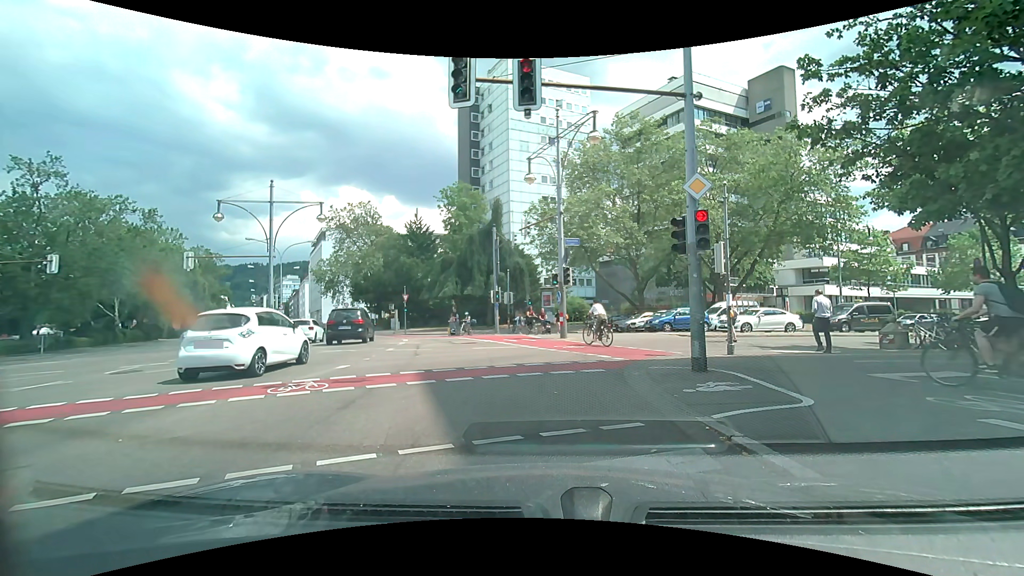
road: secondary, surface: asphalt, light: Day
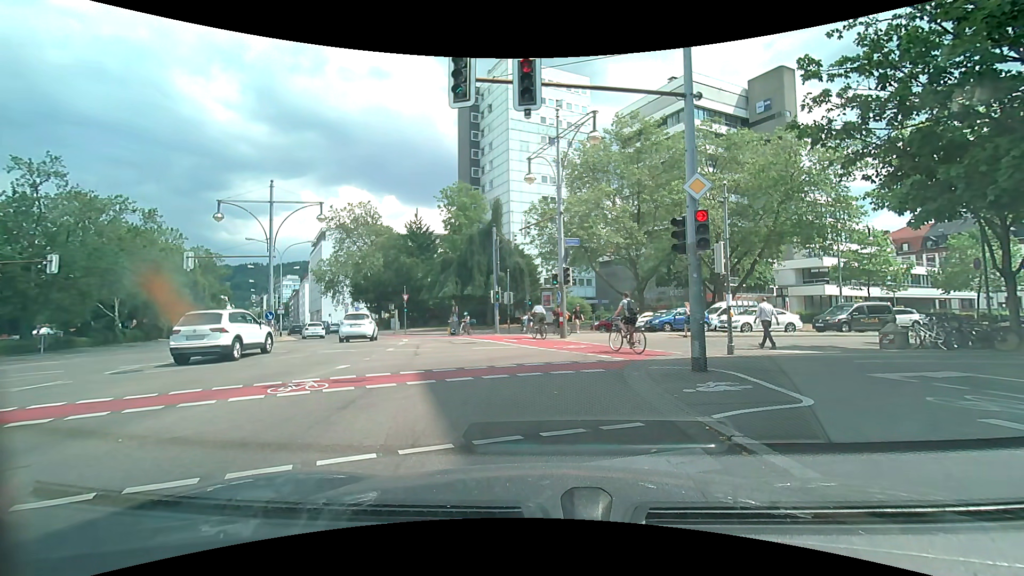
(0.0, 0.0) m; 0°
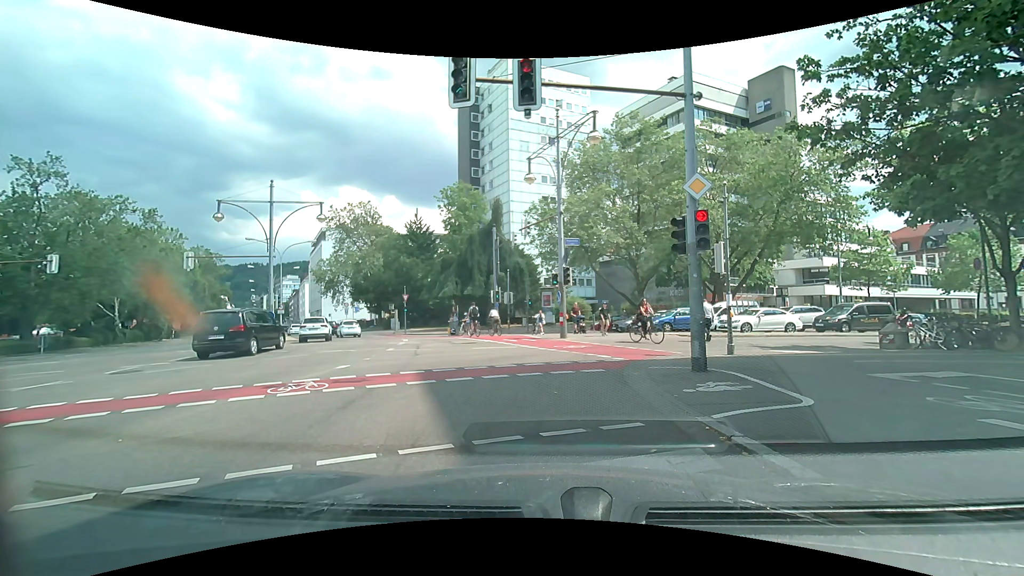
(0.0, 0.0) m; 0°
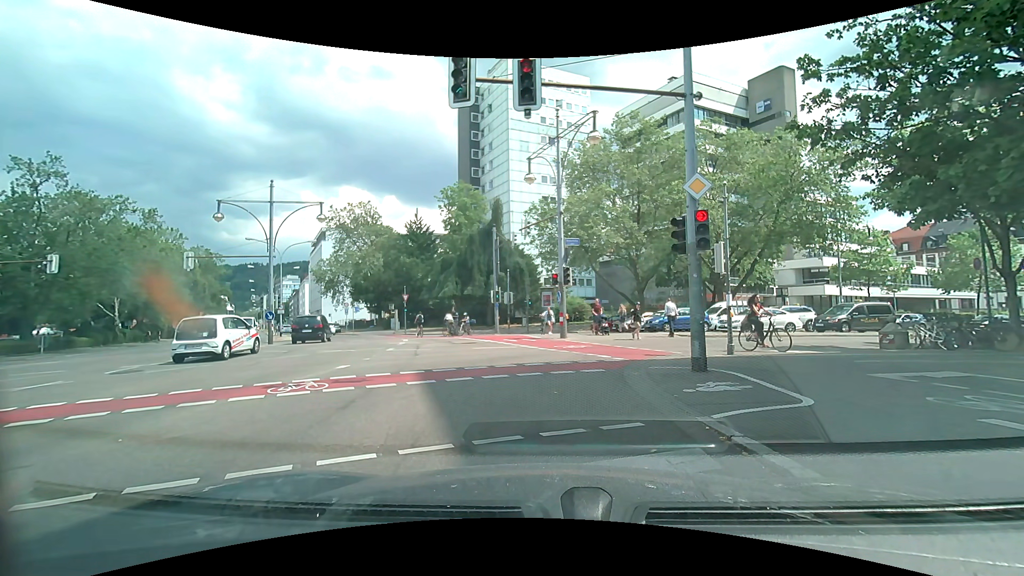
(0.0, 0.0) m; 0°
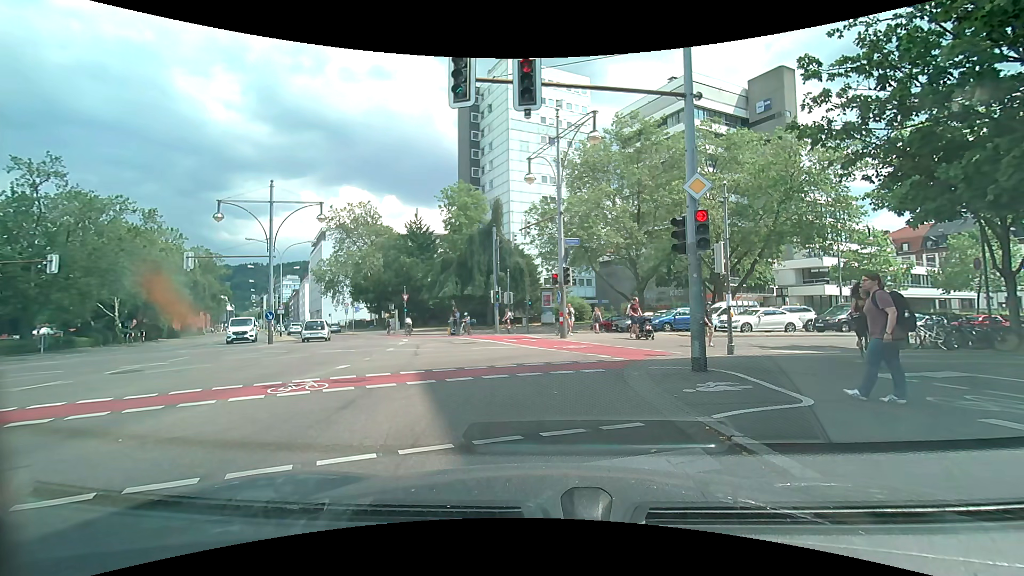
(0.0, 0.0) m; 0°
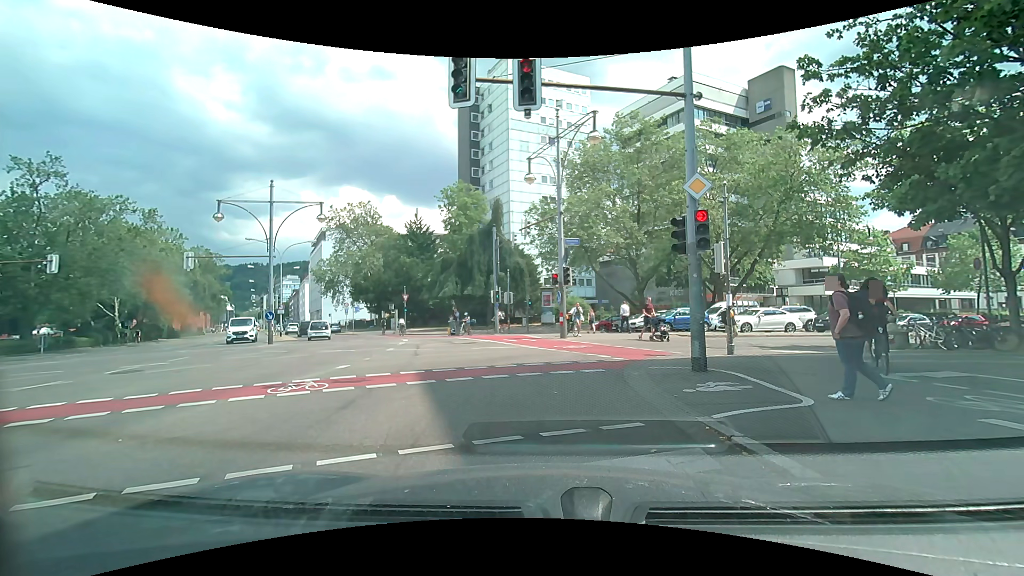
(0.0, 0.0) m; 0°
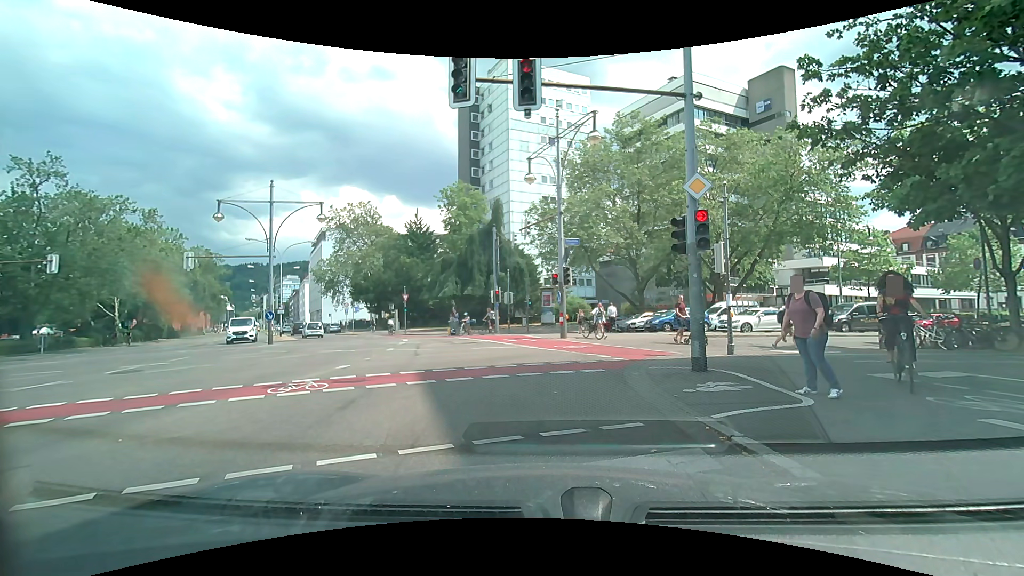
(0.0, 0.0) m; 0°
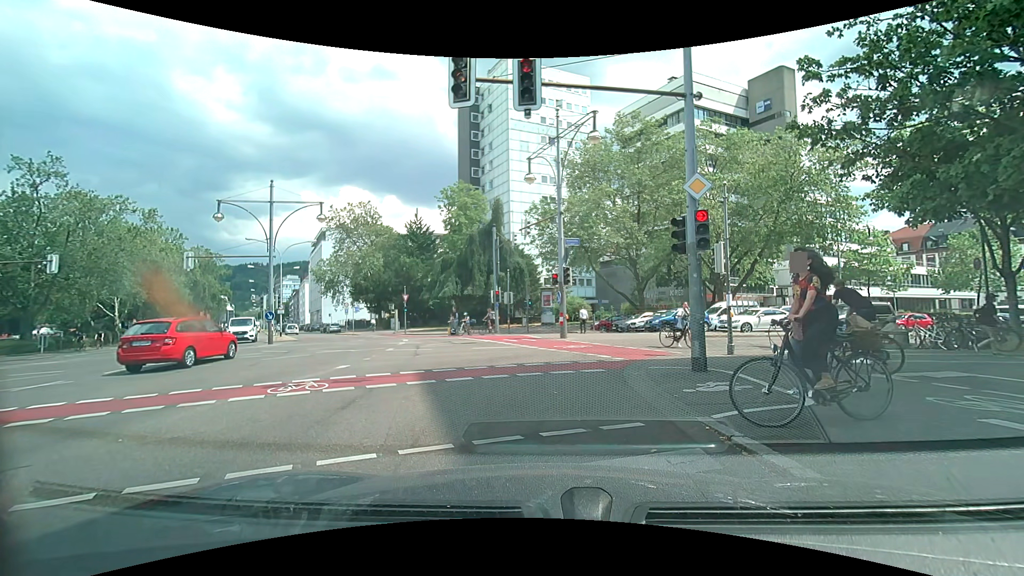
(0.0, 0.0) m; 0°
(-1, +10) (+3, +19) (+12, +24) (+21, +27) (+30, +31) (+39, +35) (+49, +38) (+58, +42) (+67, +46) (+77, +49) m
